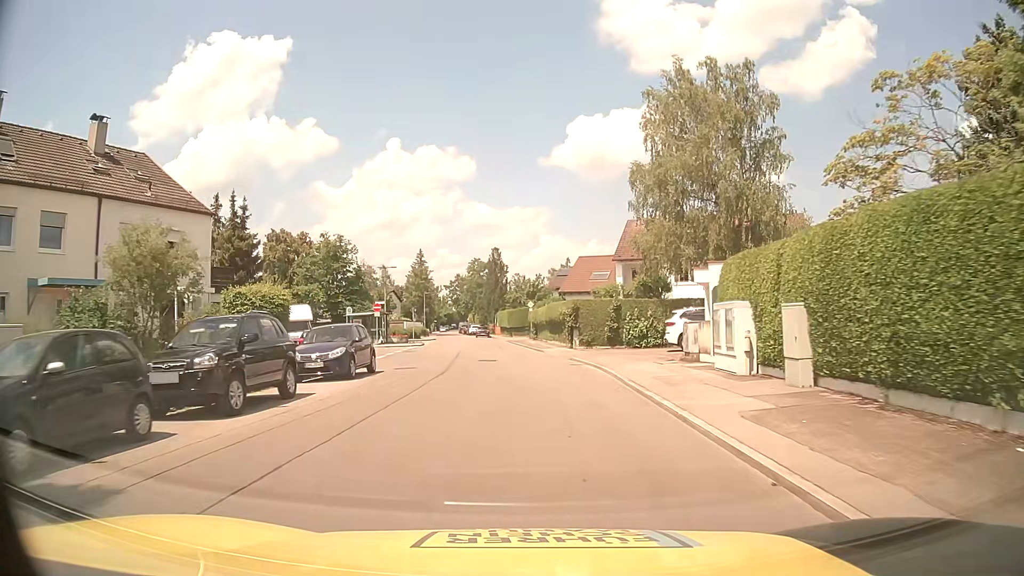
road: residential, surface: asphalt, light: Day
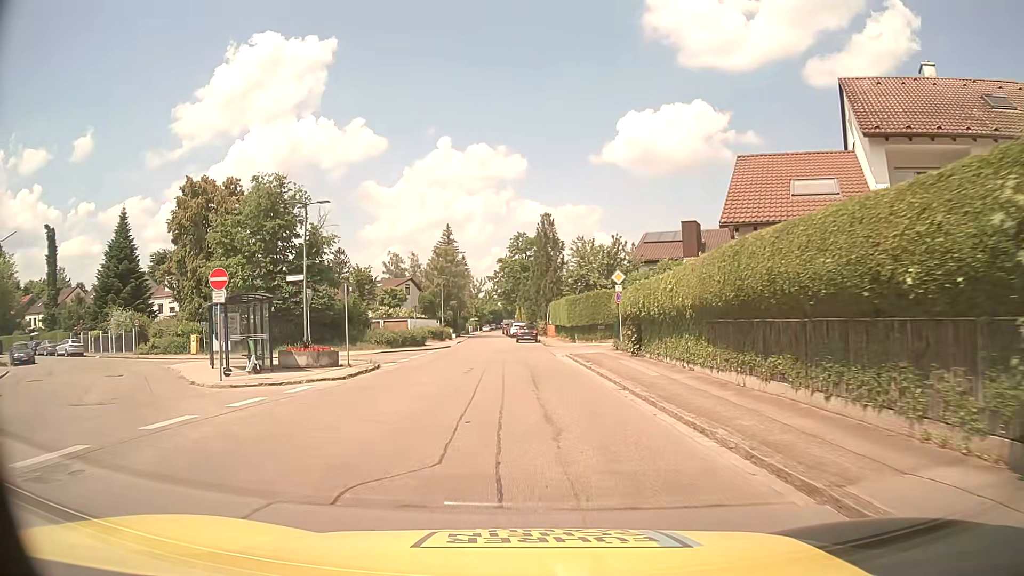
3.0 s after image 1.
(-1.1, +31.8) m; -4°
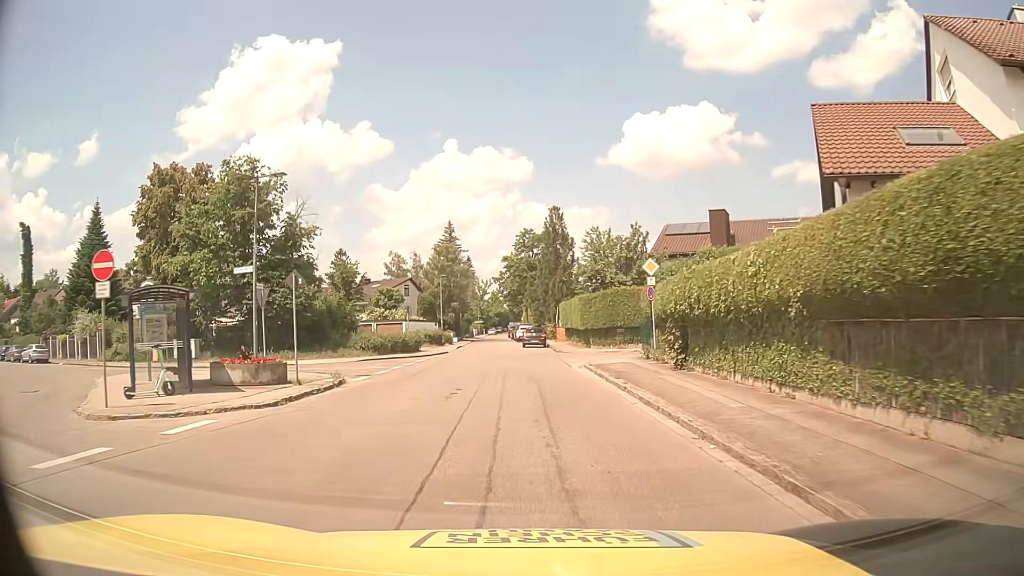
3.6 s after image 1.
(0.0, +5.9) m; -2°
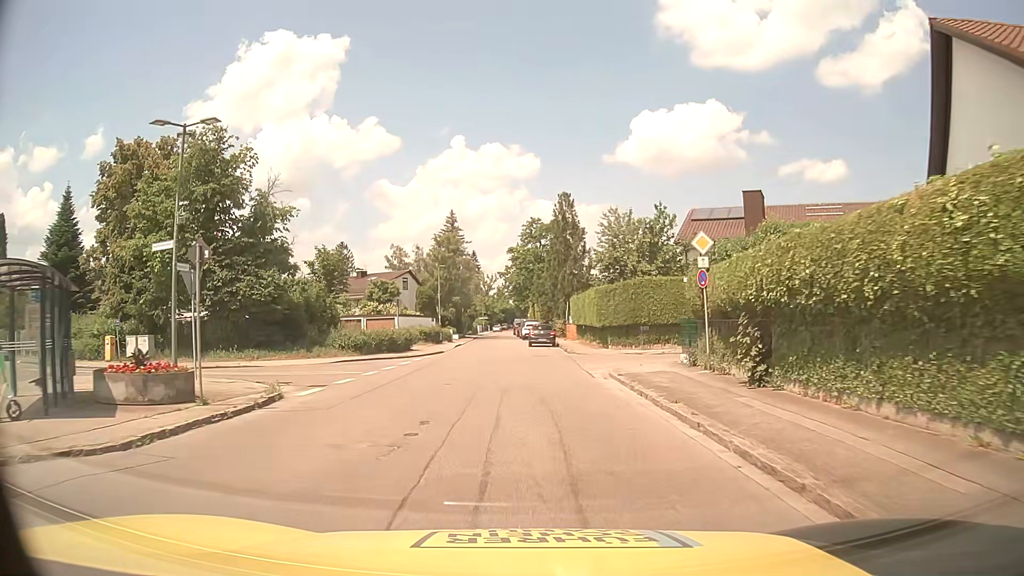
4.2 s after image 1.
(+0.1, +5.7) m; +1°
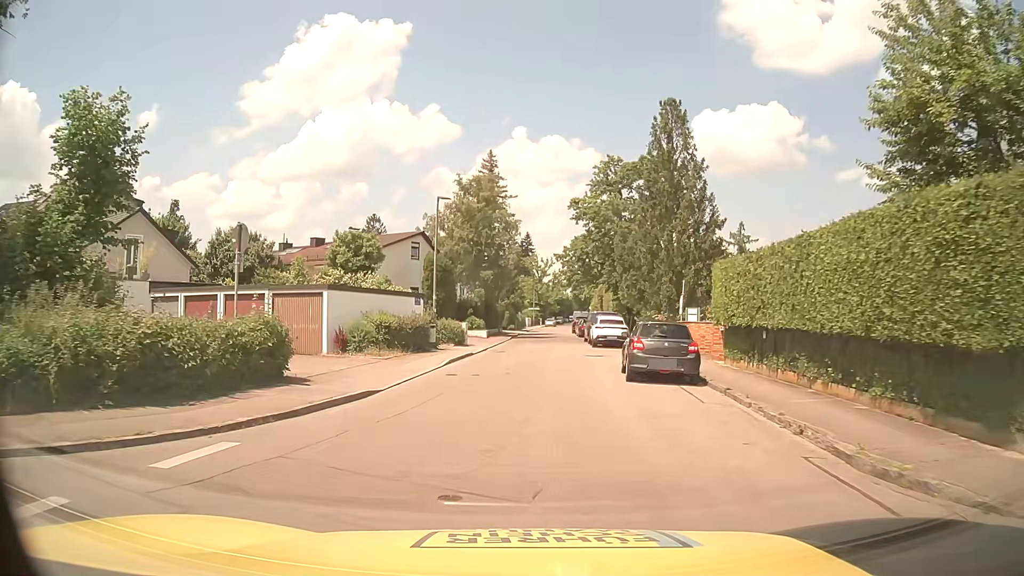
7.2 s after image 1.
(-1.0, +27.2) m; -6°
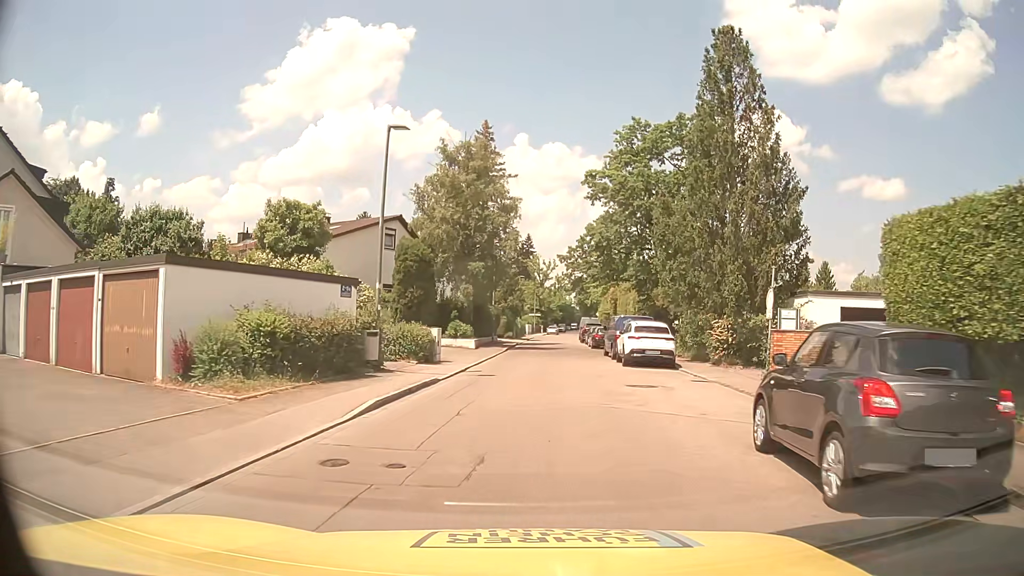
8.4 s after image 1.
(+0.1, +11.0) m; 0°
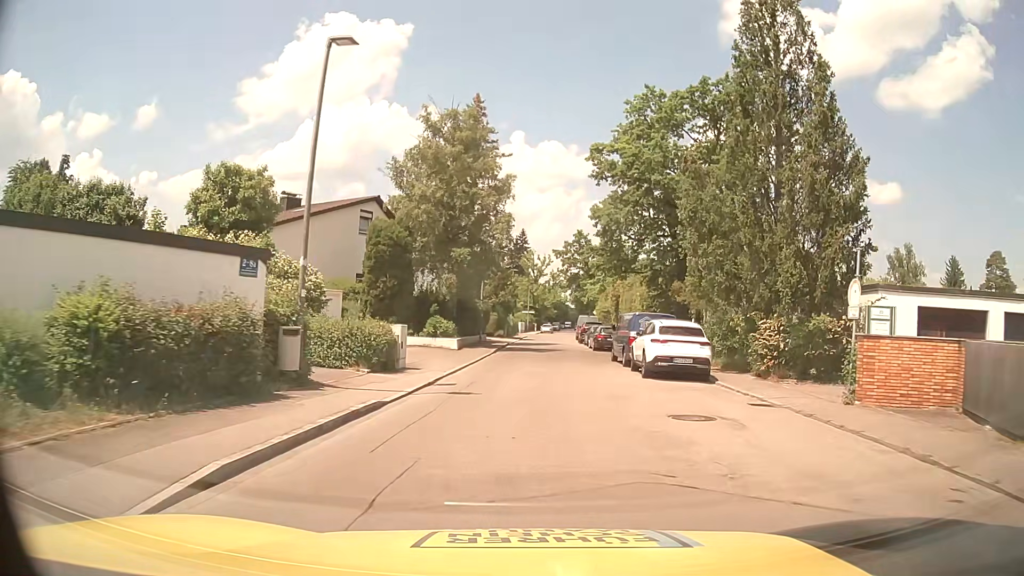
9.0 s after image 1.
(0.0, +5.6) m; +1°
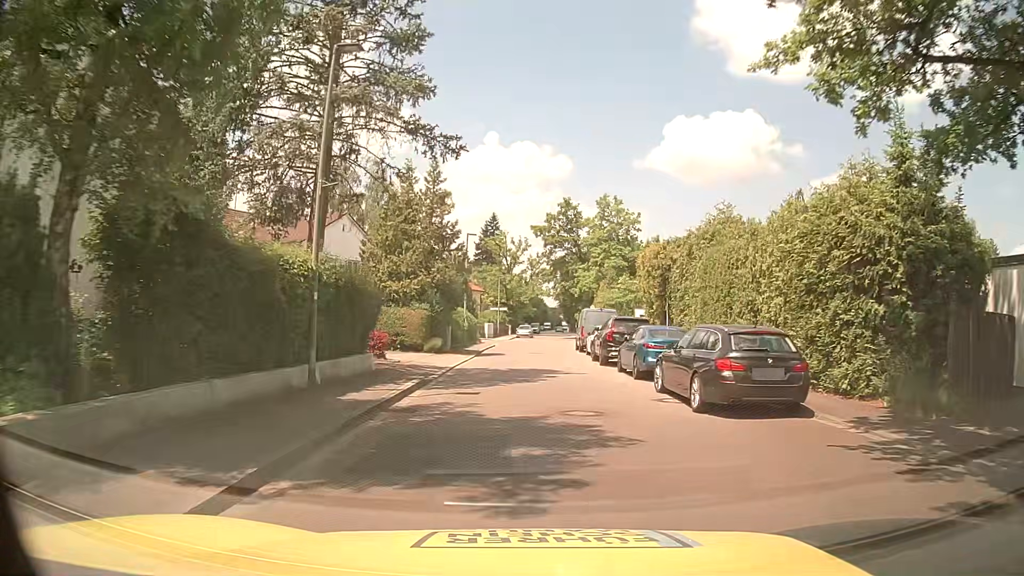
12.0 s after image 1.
(+0.7, +27.8) m; +2°
